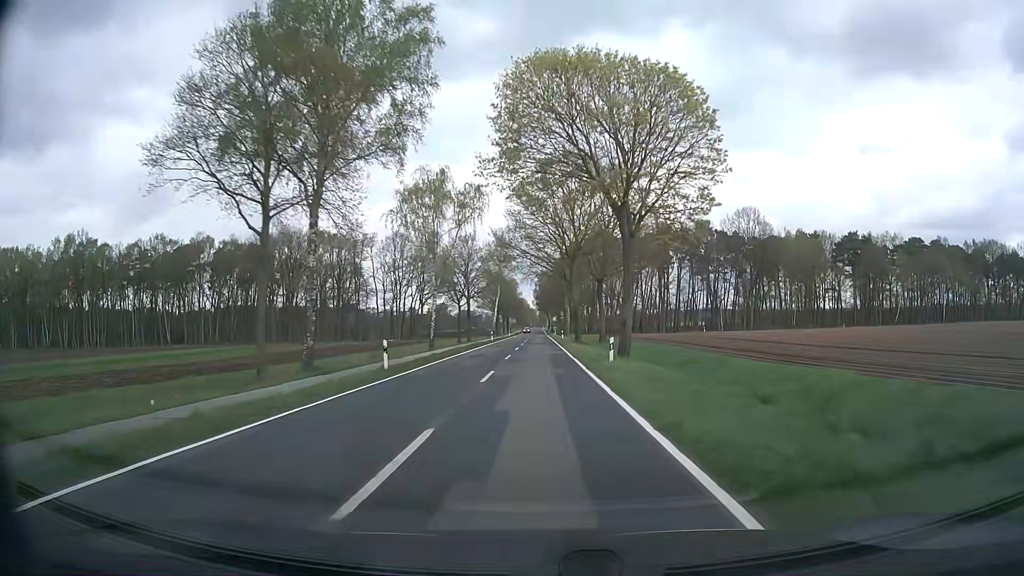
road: secondary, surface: asphalt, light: Day
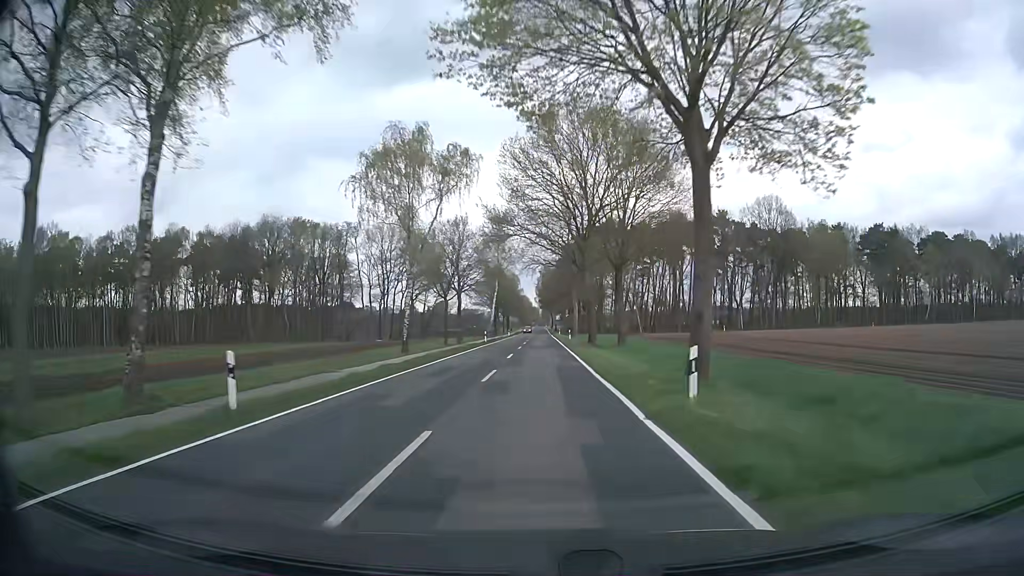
(0.0, +12.4) m; 0°
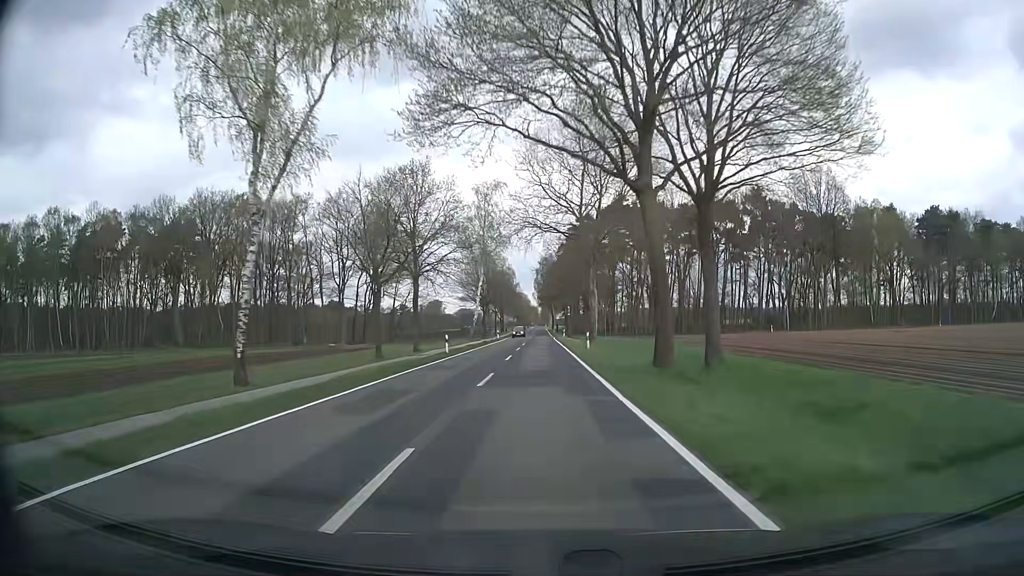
(0.0, +25.3) m; 0°
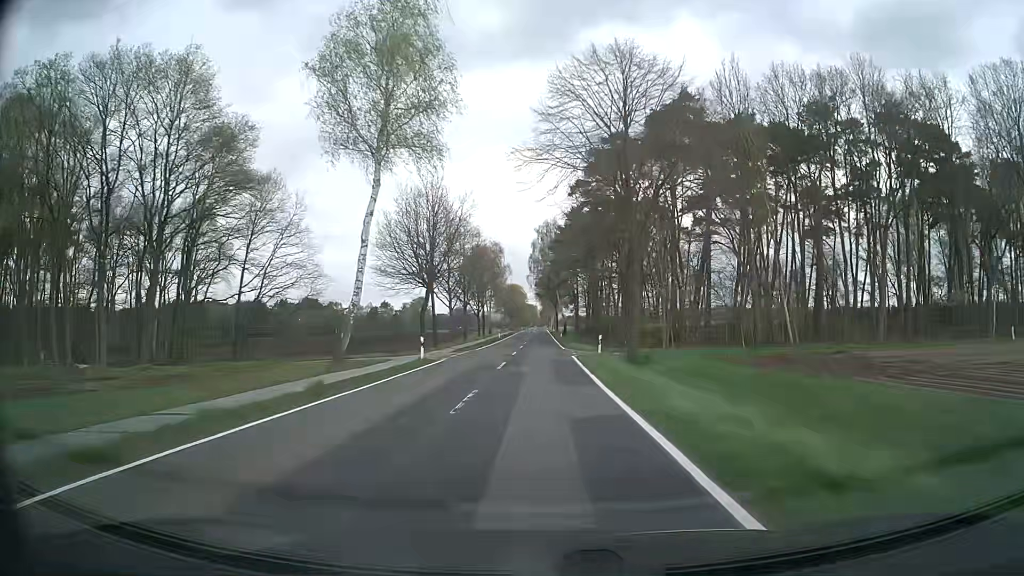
(-0.1, +52.6) m; 0°
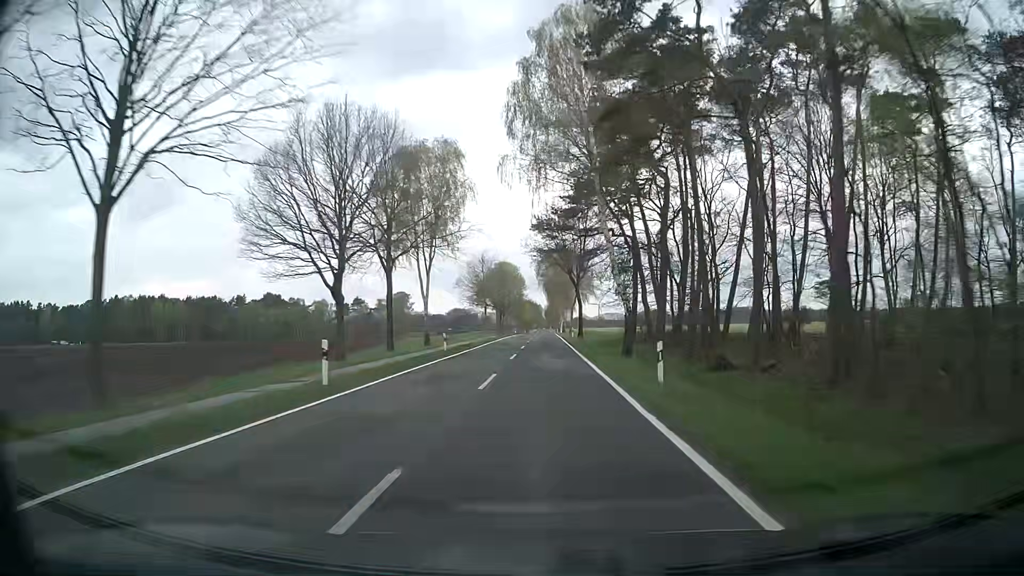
(-0.2, +69.0) m; -1°
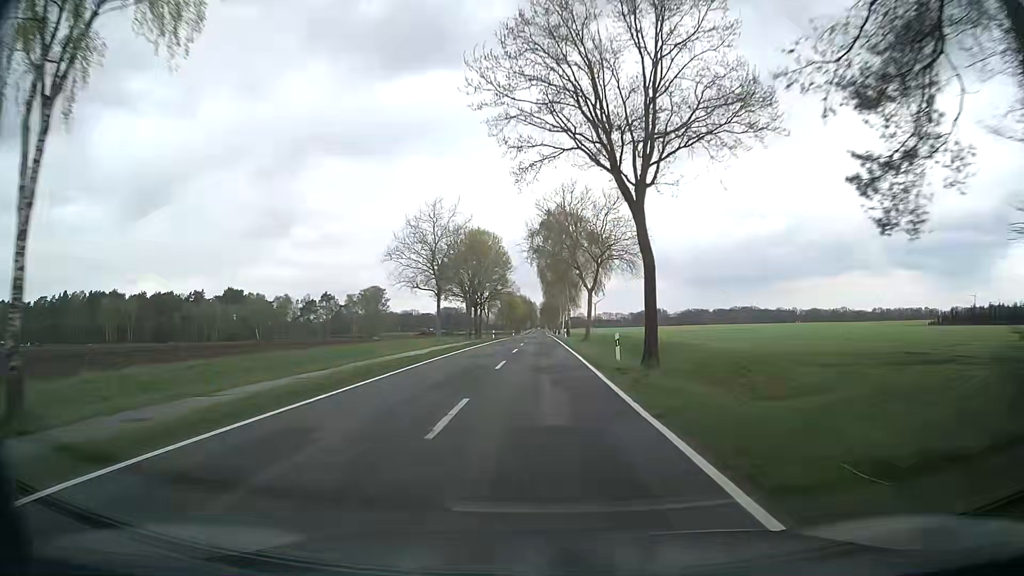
(+0.5, +42.1) m; +1°
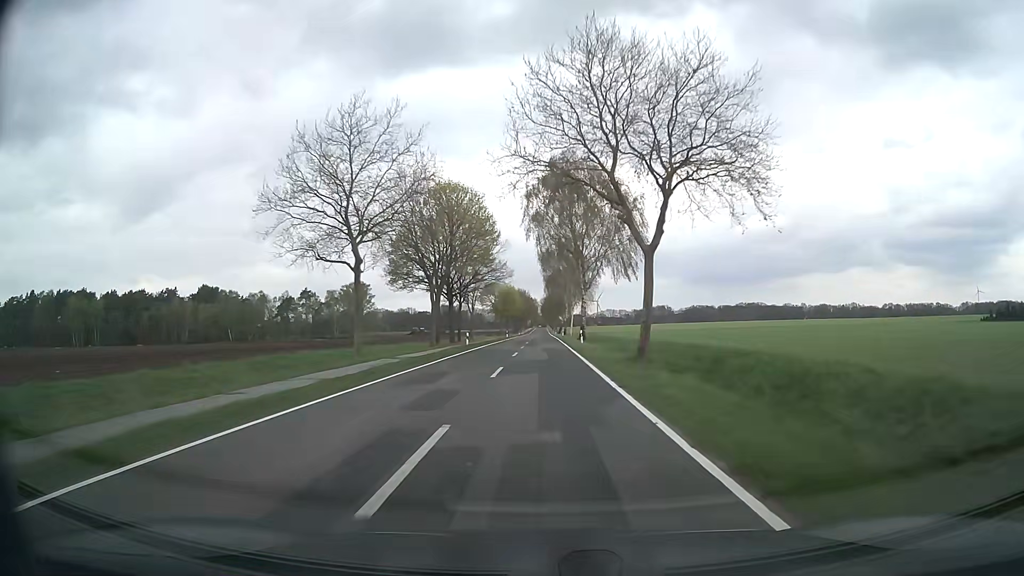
(-0.1, +26.9) m; 0°
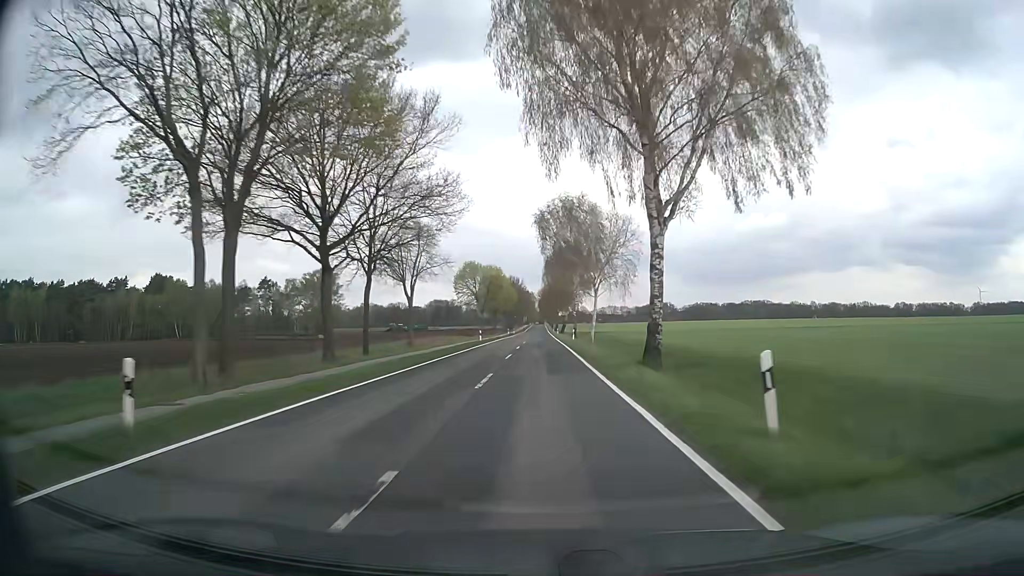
(+0.1, +38.5) m; 0°
(0, +10) (0, +20) (0, +30) (0, +40) (0, +50) (0, +60) (0, +70) (0, +80) (0, +90) (0, +100) m
